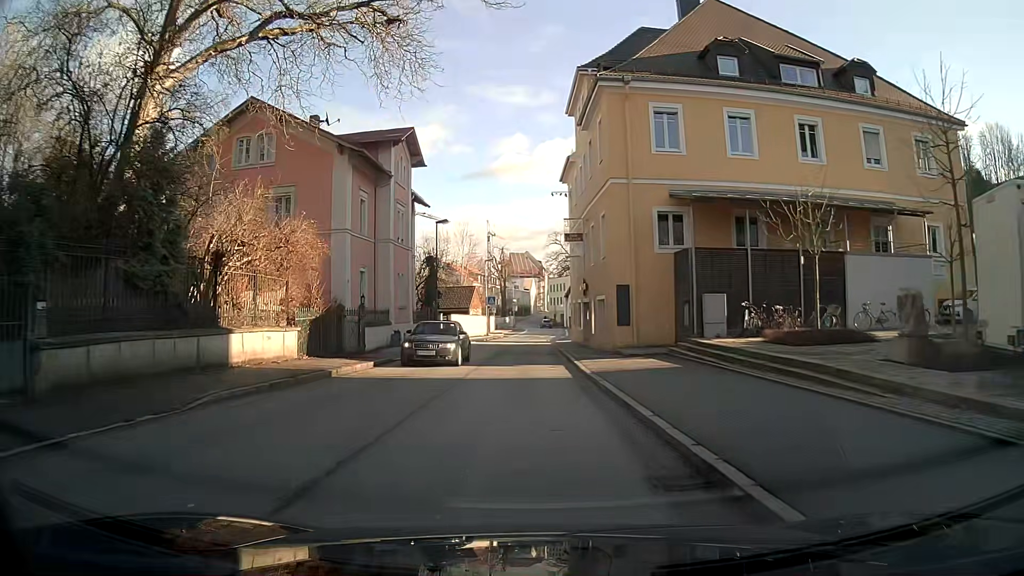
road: primary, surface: asphalt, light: Day
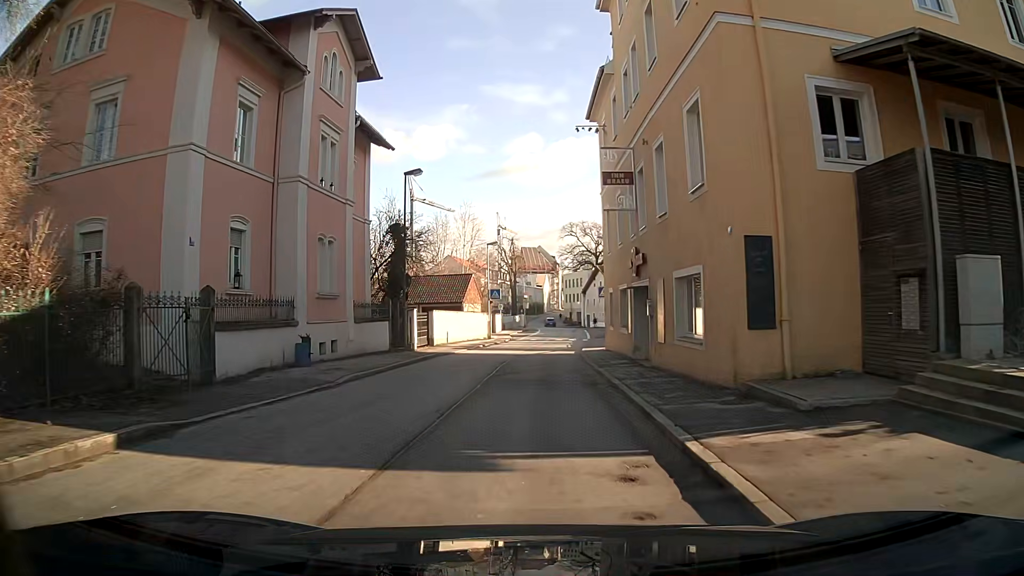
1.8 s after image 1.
(-0.2, +14.5) m; -1°
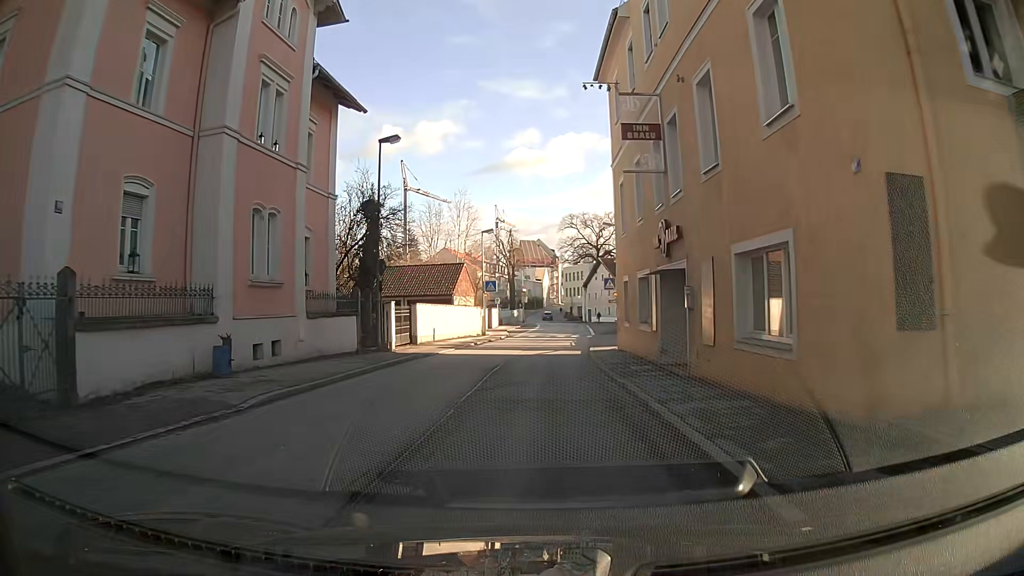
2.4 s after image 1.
(0.0, +4.8) m; 0°
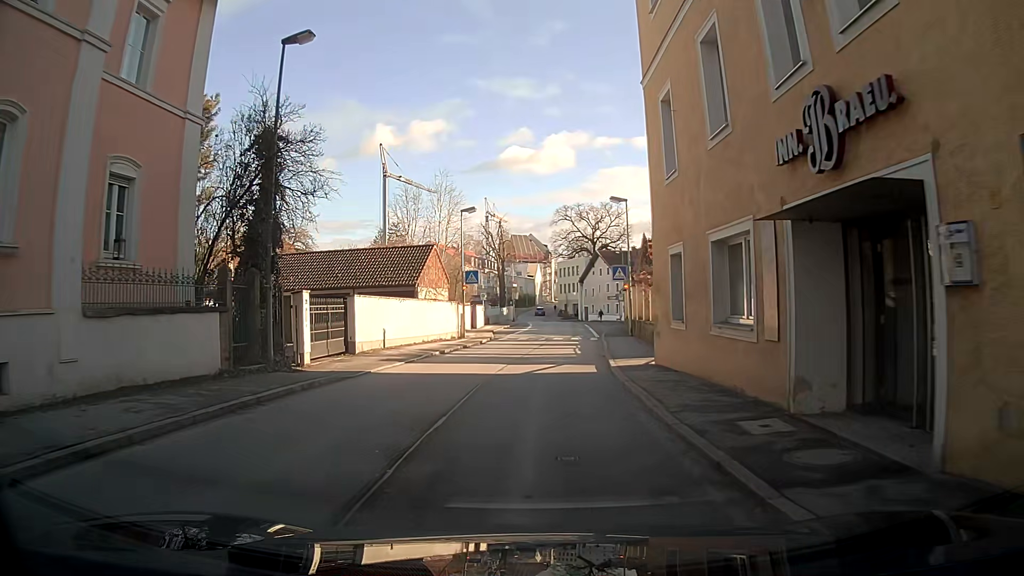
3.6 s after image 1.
(-0.1, +9.6) m; -1°
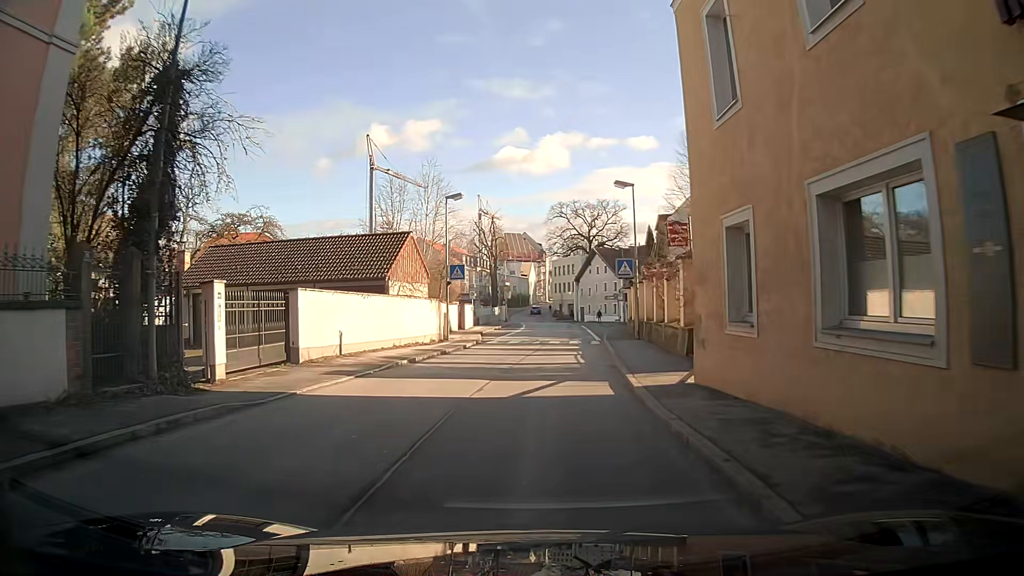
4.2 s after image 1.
(0.0, +4.8) m; 0°
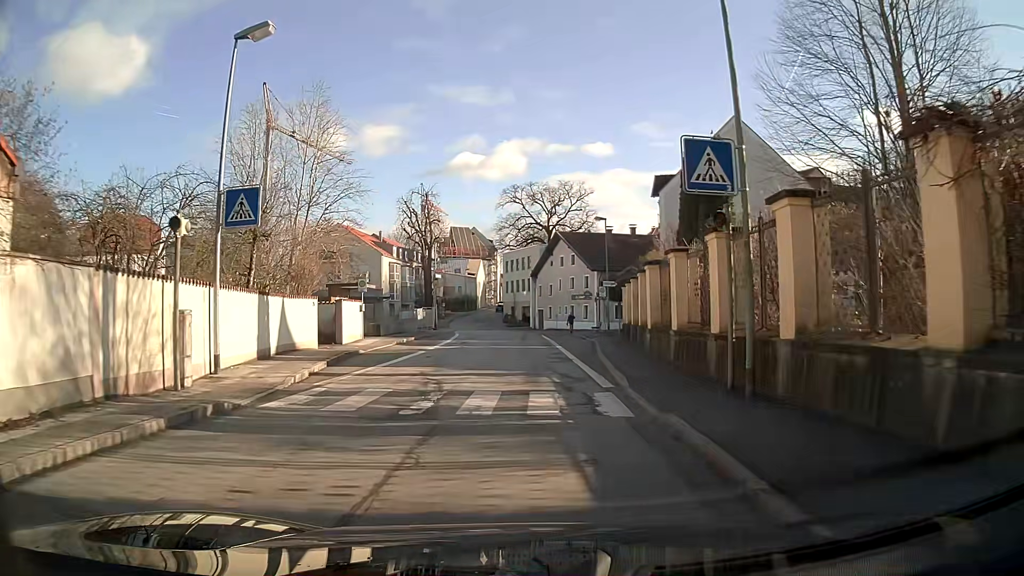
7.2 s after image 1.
(+2.4, +23.4) m; +6°
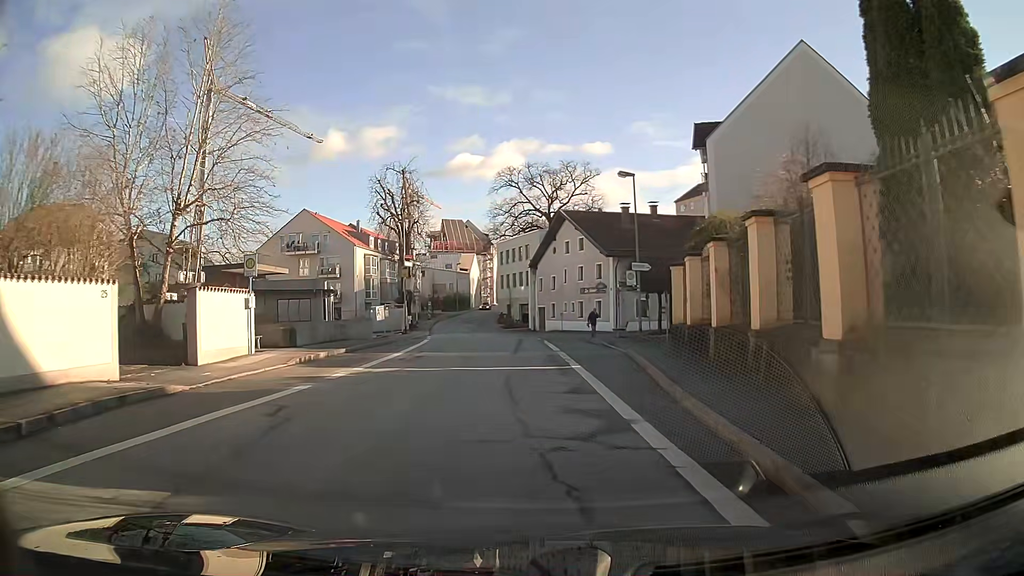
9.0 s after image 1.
(0.0, +13.9) m; 0°
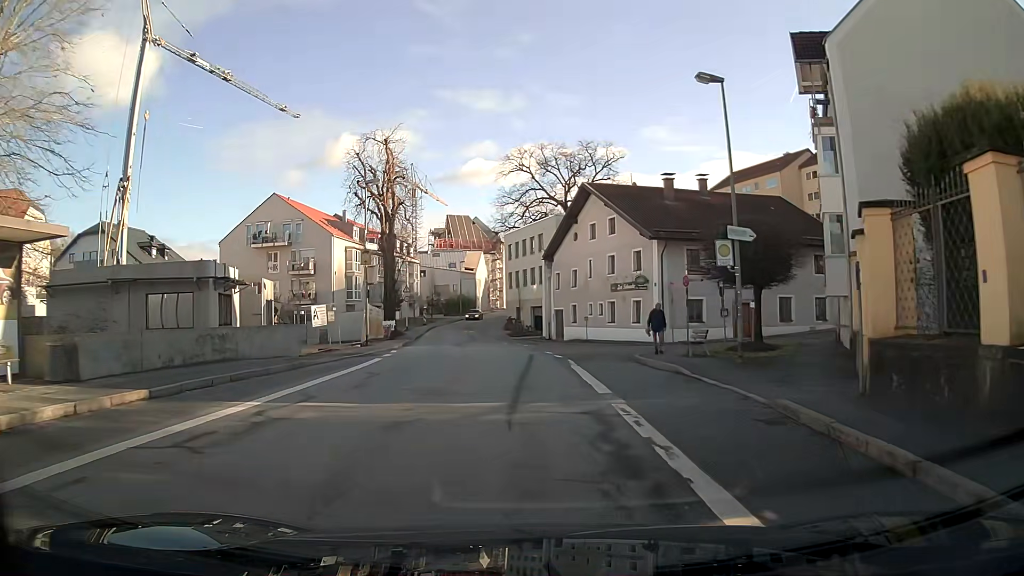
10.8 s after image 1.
(-0.1, +13.9) m; -1°
